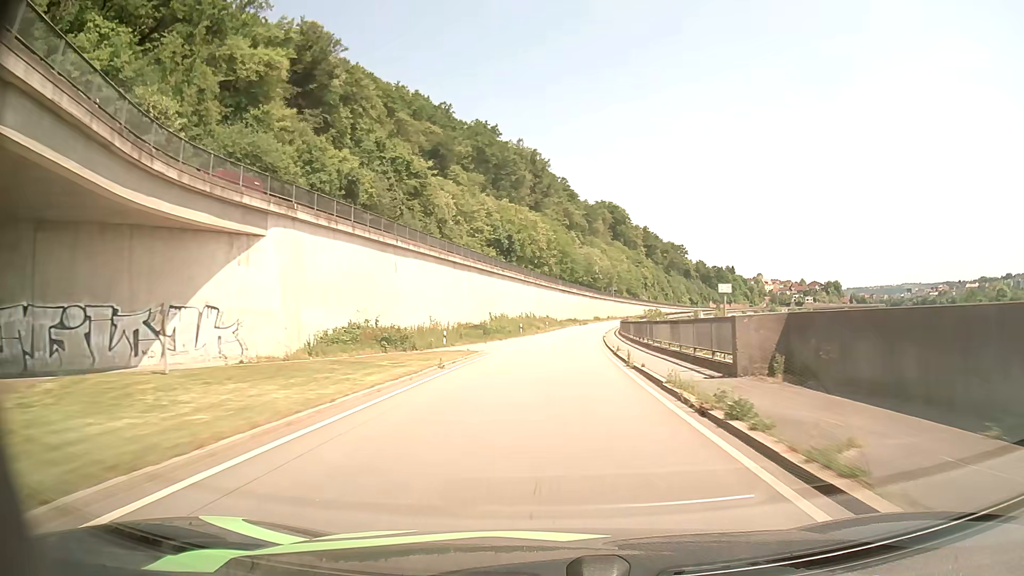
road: primary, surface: asphalt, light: Day
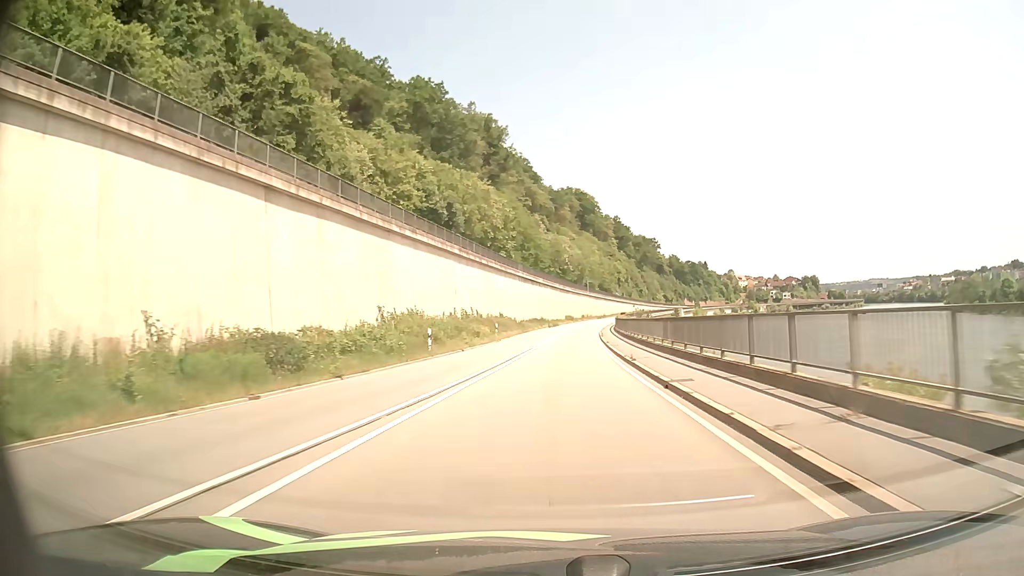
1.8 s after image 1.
(+0.9, +36.2) m; +3°
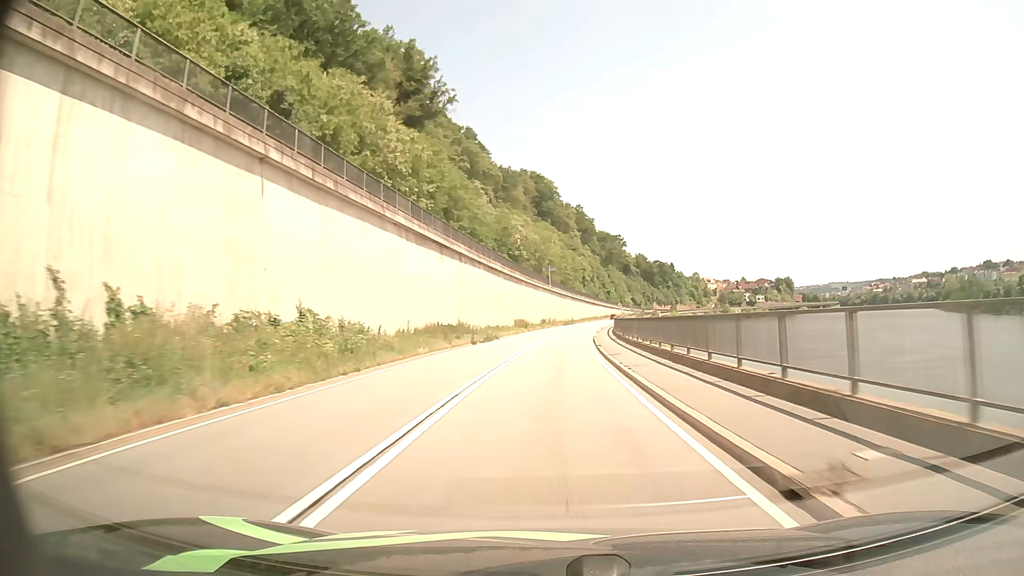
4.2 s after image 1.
(+1.9, +48.9) m; +4°
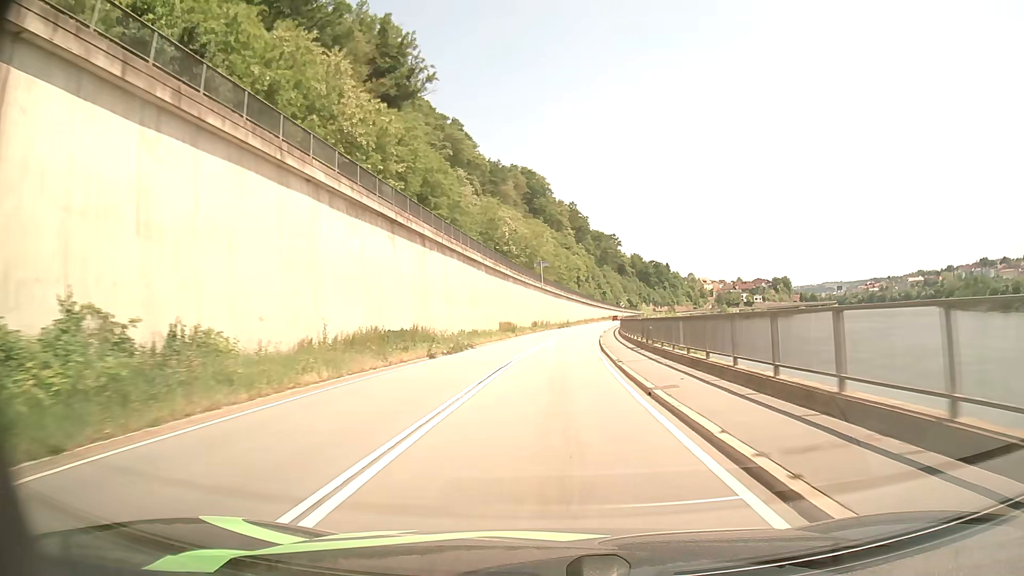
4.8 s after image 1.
(0.0, +12.4) m; +1°
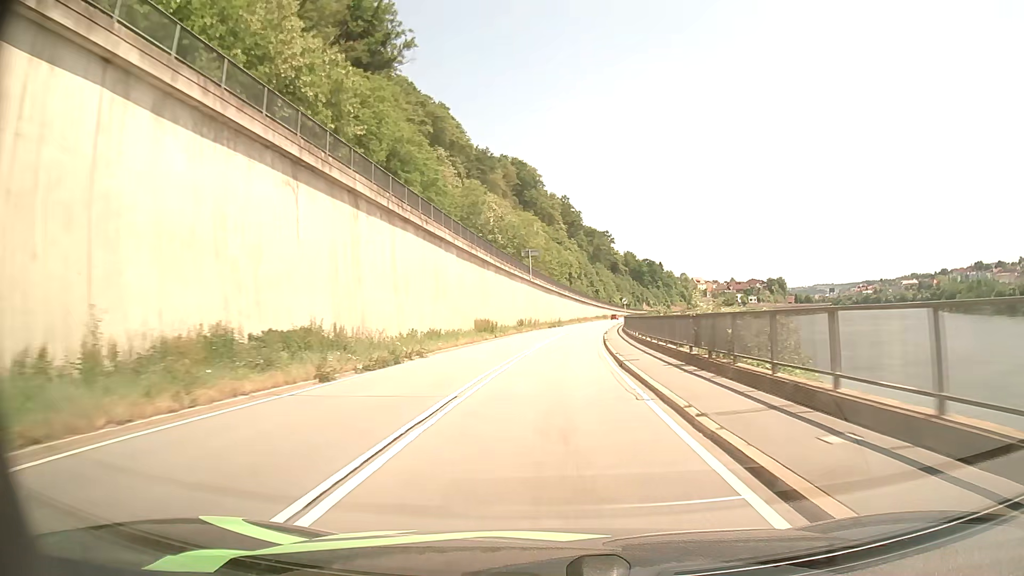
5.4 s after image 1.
(0.0, +12.4) m; +1°
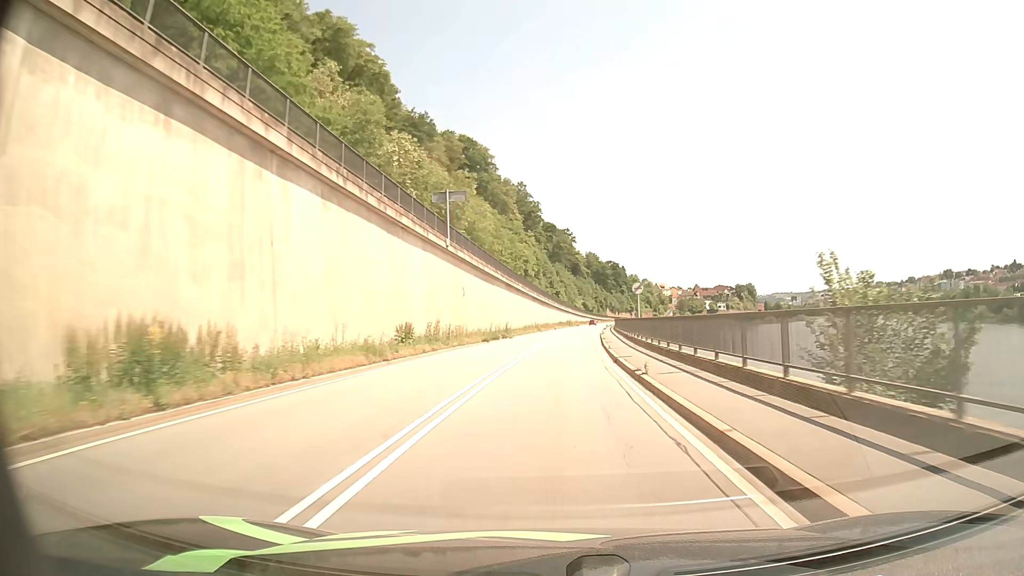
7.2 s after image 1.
(+1.2, +36.9) m; +4°
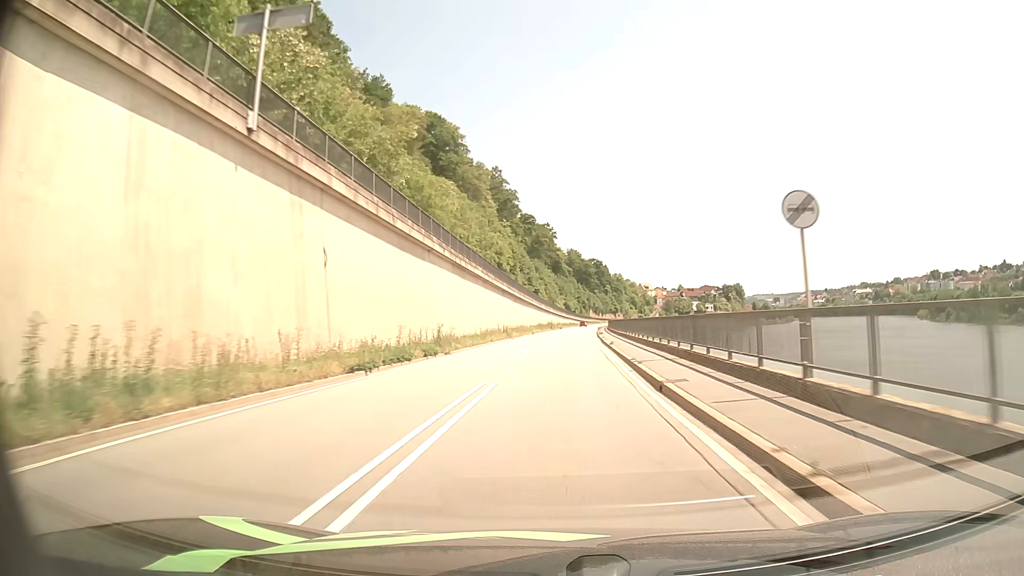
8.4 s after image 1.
(+0.4, +24.6) m; +2°
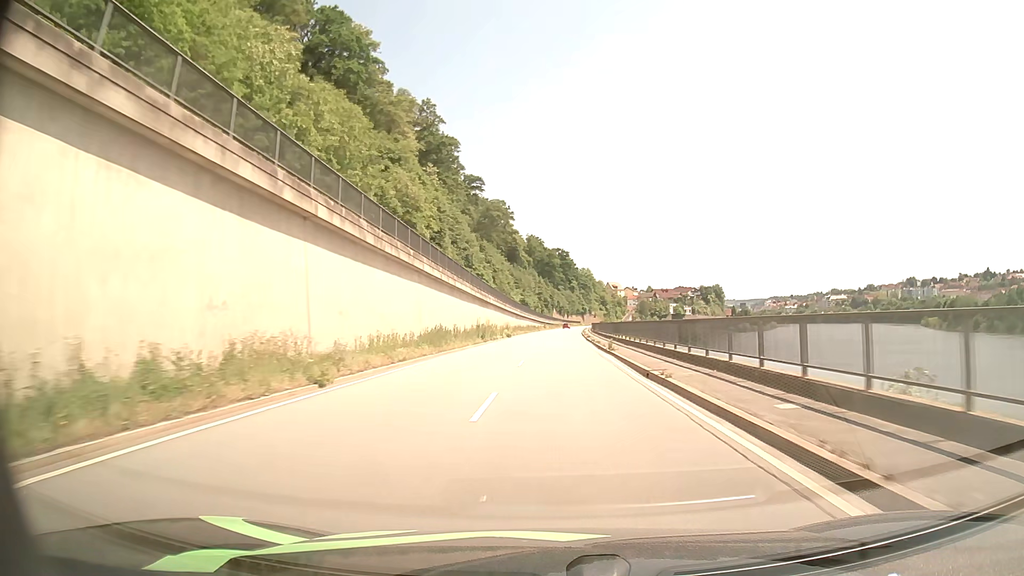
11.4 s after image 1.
(+1.7, +61.9) m; +3°
(0, +10) (0, +20) (0, +30) (0, +40) (0, +50) (+1, +60) (+1, +70) (+1, +80) (+2, +90) (+2, +100) m
